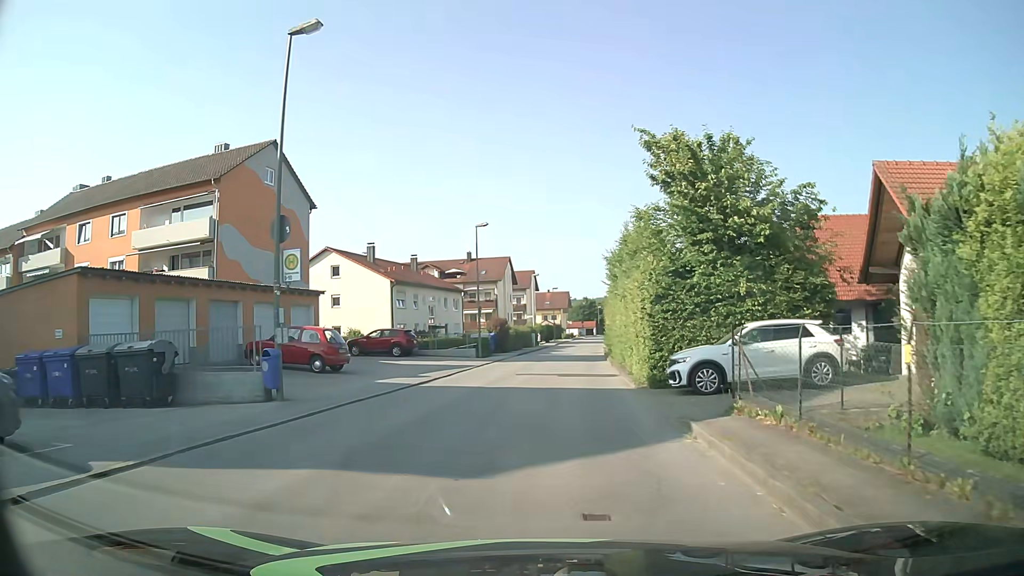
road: unclassified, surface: asphalt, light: Day
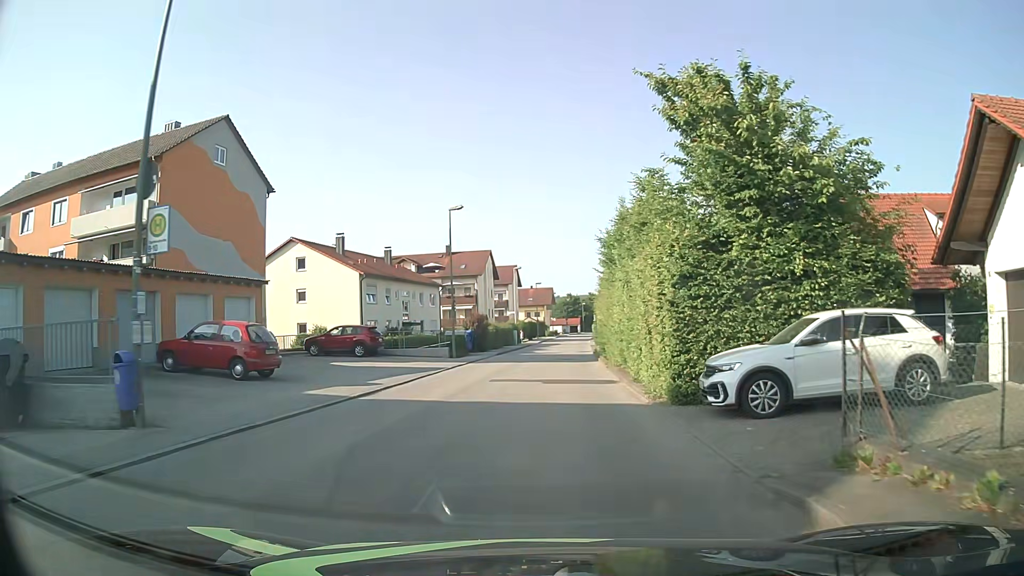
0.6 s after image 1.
(0.0, +4.8) m; +1°
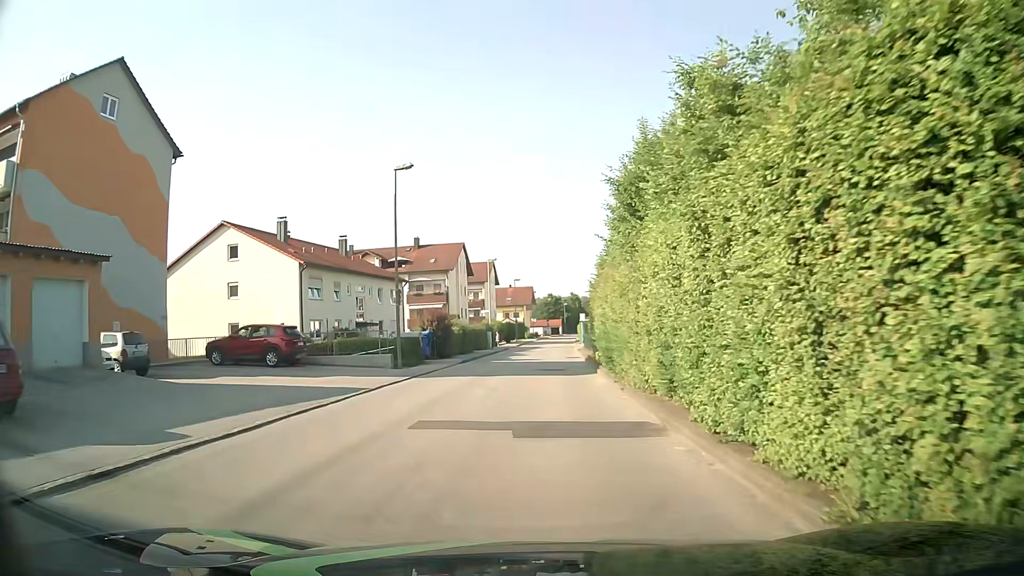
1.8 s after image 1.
(+0.2, +9.6) m; +2°
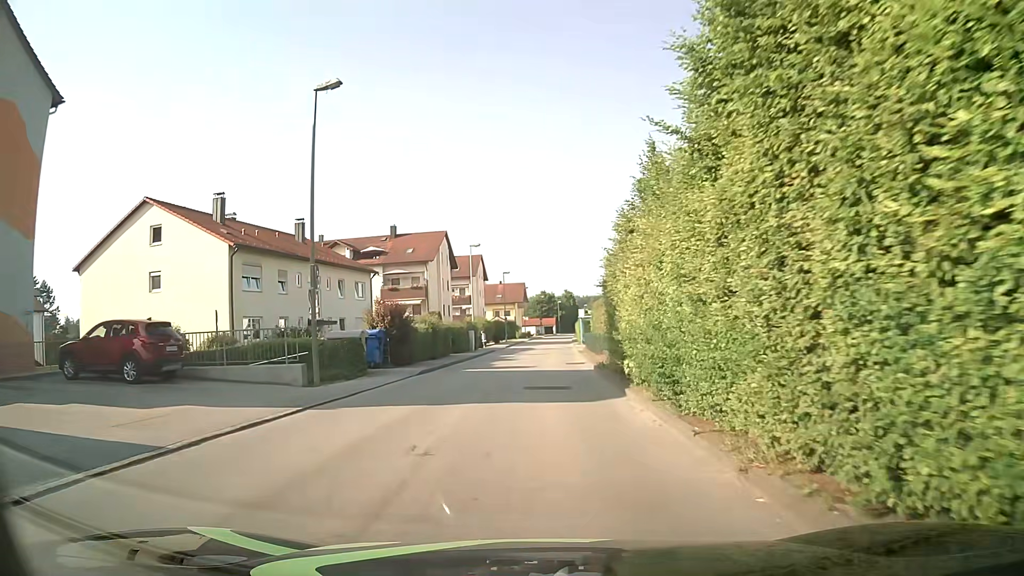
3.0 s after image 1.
(0.0, +9.5) m; 0°
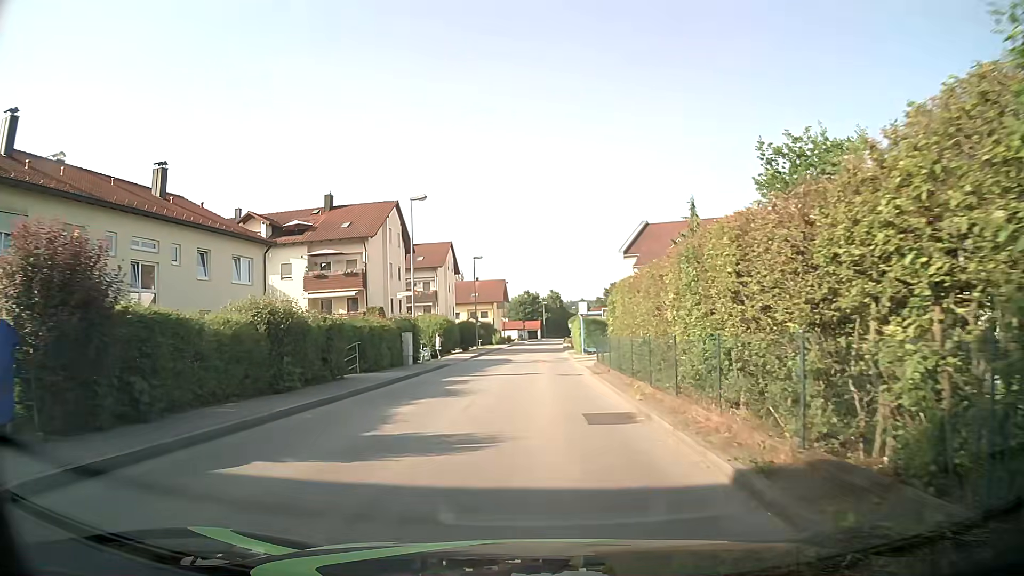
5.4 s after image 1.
(+0.3, +19.2) m; +2°
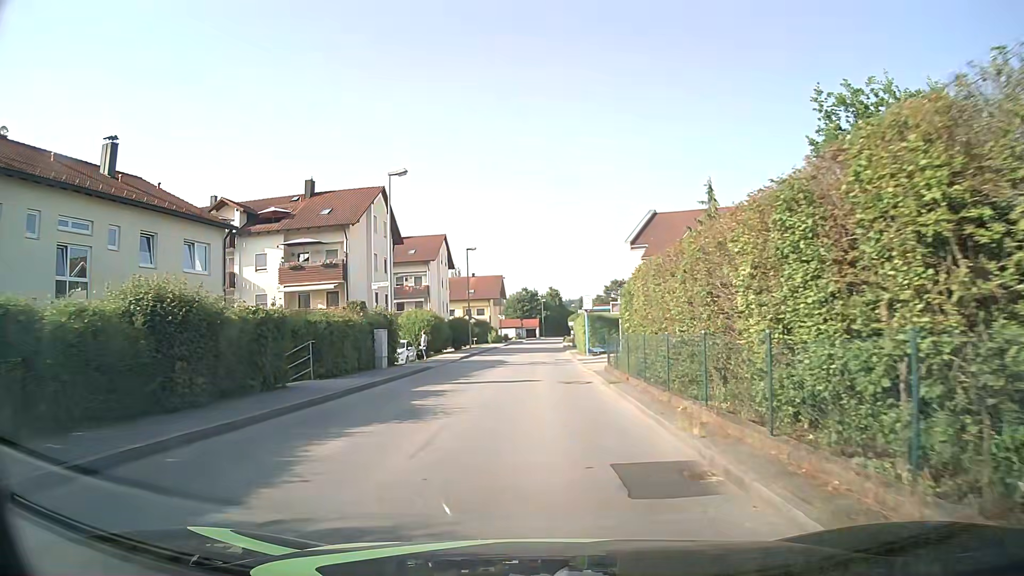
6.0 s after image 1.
(0.0, +4.8) m; 0°
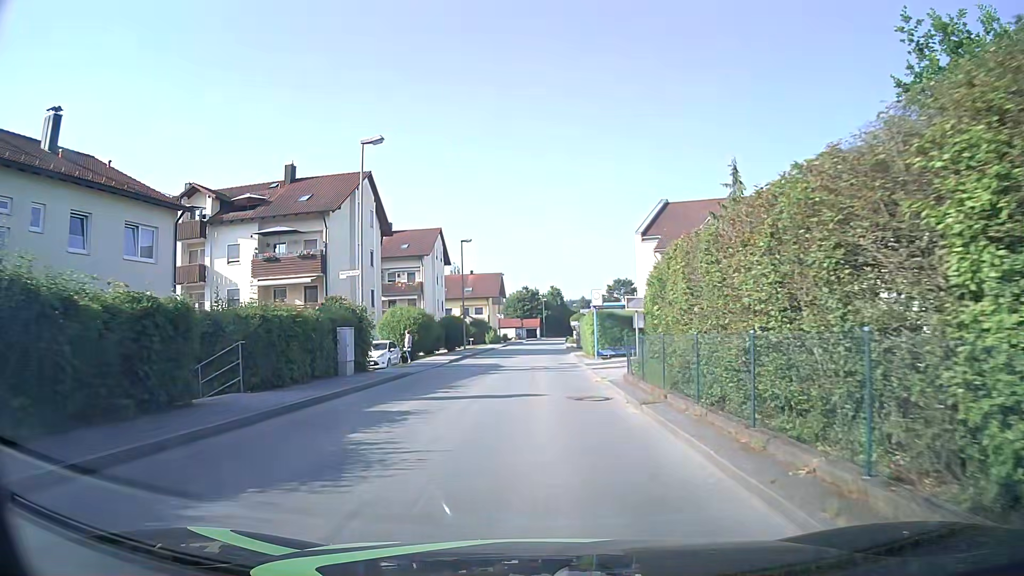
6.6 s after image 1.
(-0.1, +4.8) m; -1°
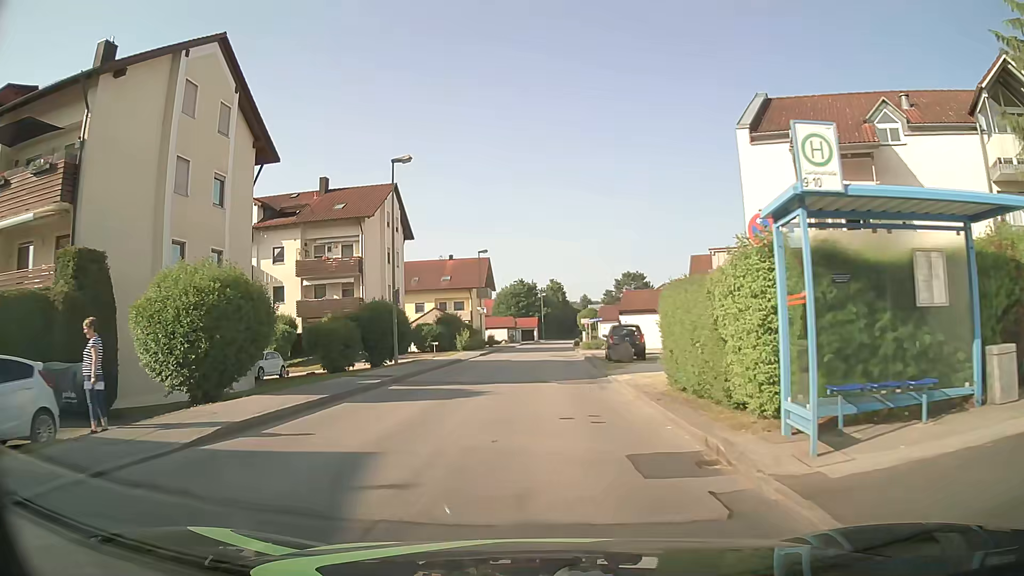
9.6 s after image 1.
(+0.1, +23.9) m; +1°
(0, +10) (0, +20) (0, +30) (+1, +40) (+1, +50) (+1, +60) (+2, +70) (+2, +80) (+3, +90) (+4, +100) m
